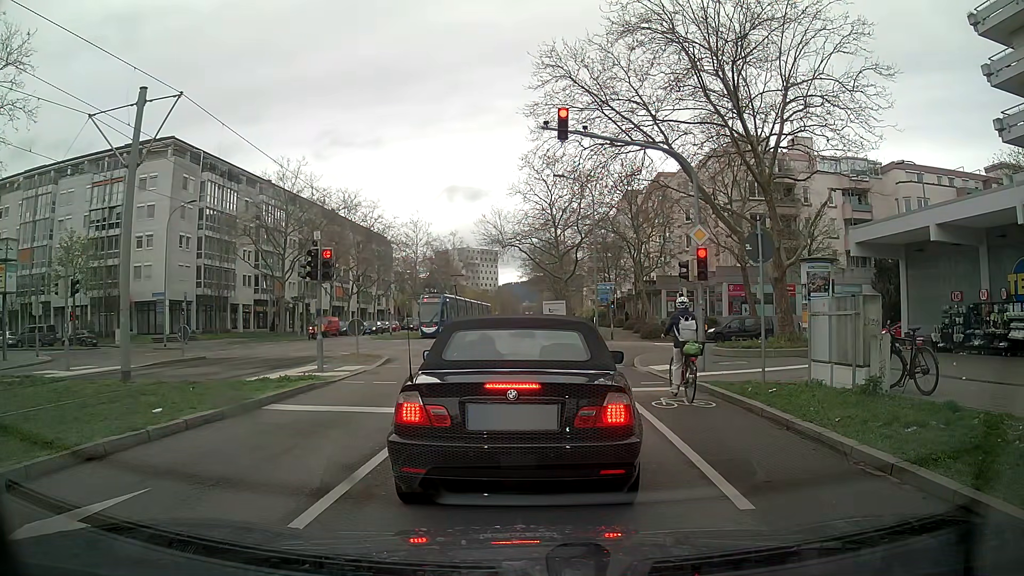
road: tertiary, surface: asphalt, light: Day
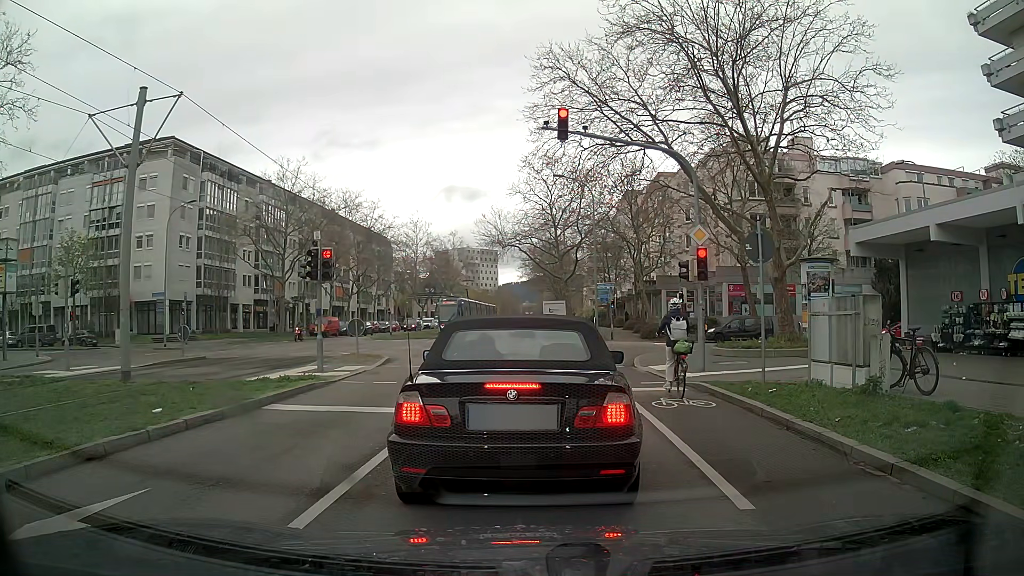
(0.0, 0.0) m; 0°
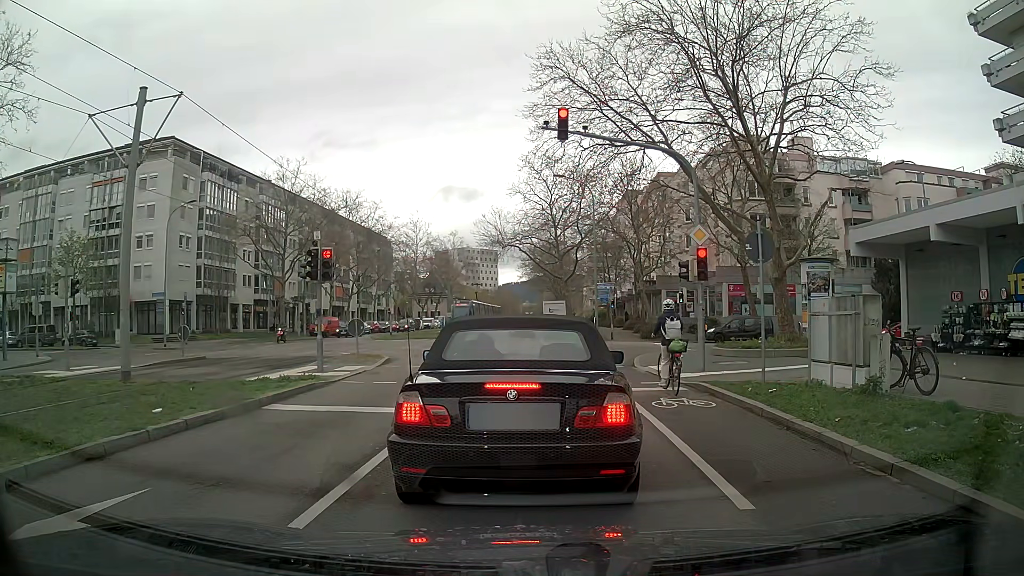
(0.0, 0.0) m; 0°
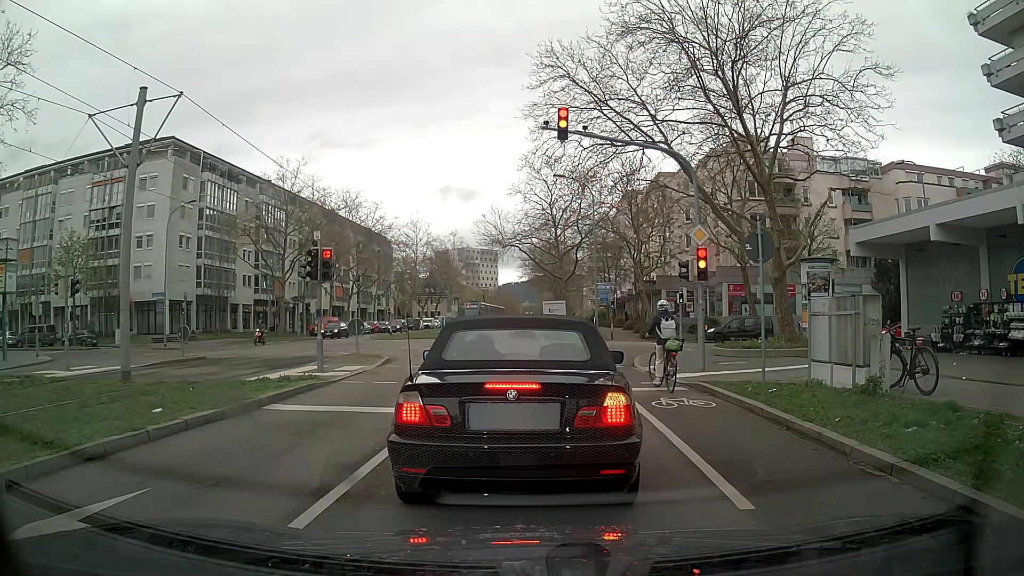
(0.0, 0.0) m; 0°
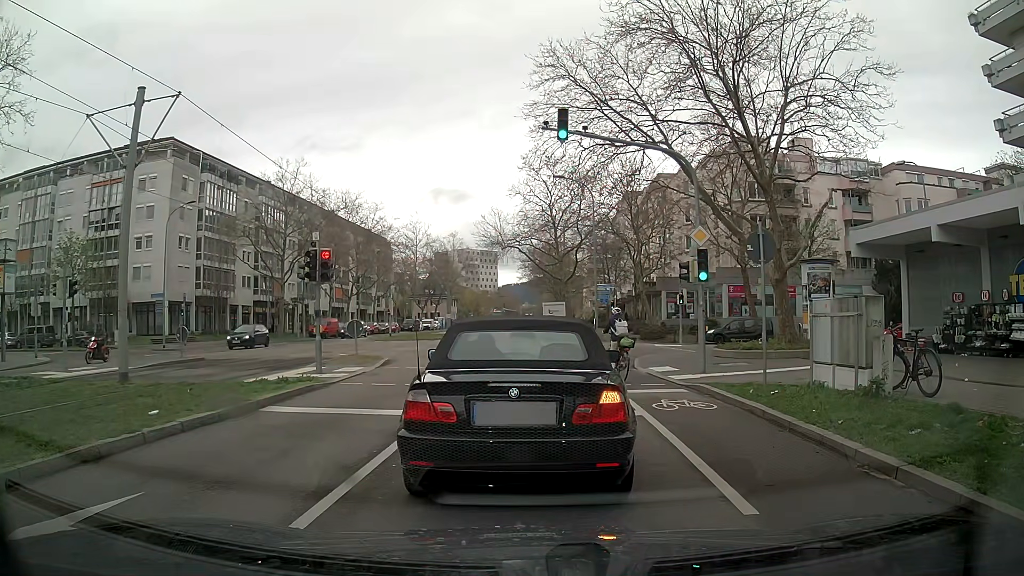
(0.0, +0.1) m; 0°
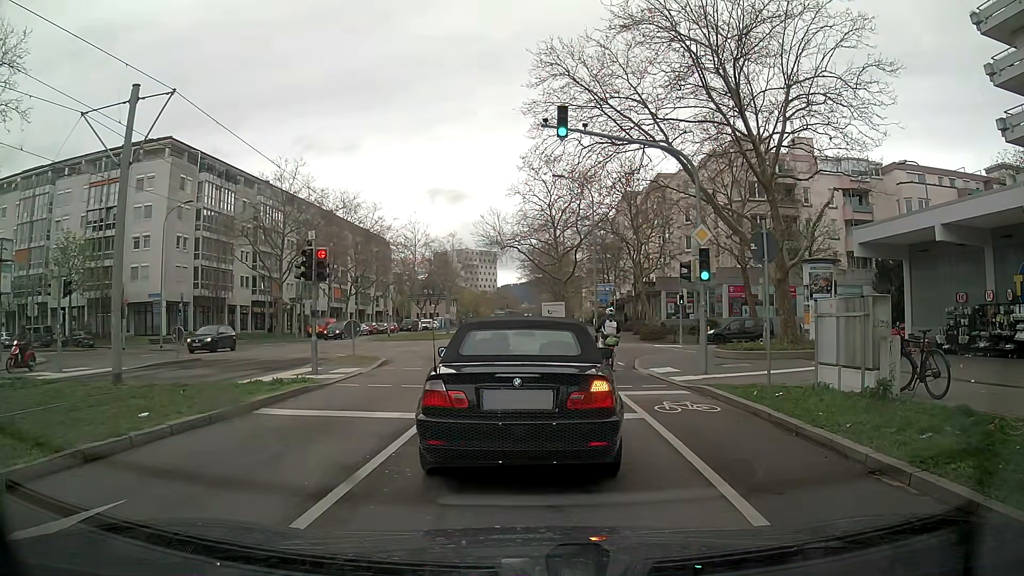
(0.0, +0.3) m; 0°
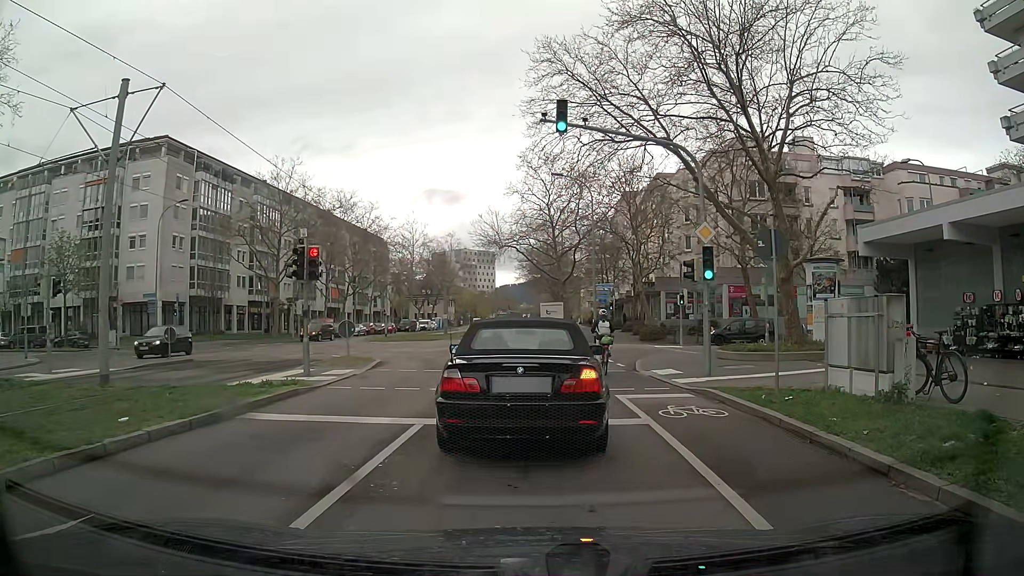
(0.0, +0.6) m; 0°
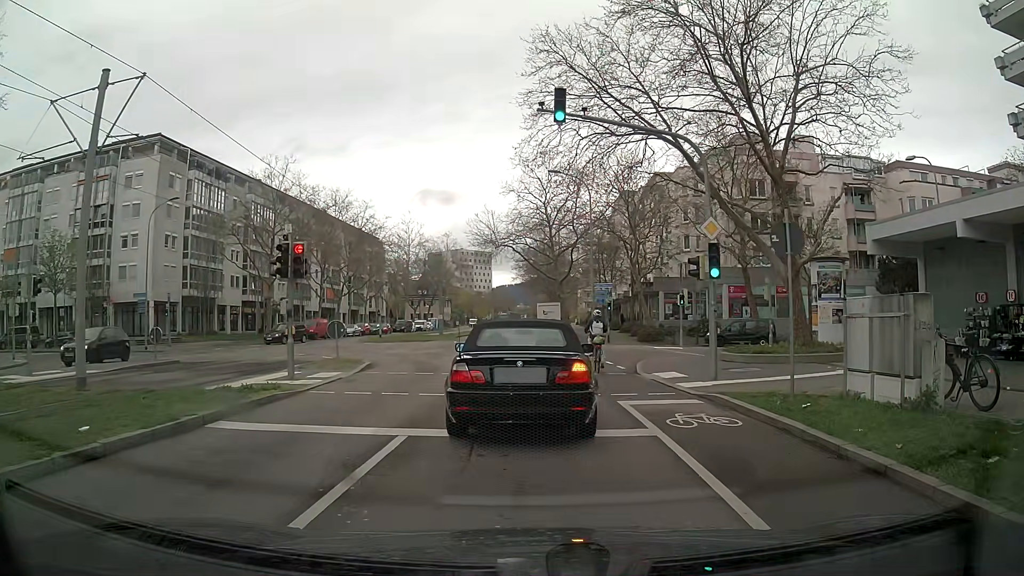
(0.0, +0.9) m; +1°
